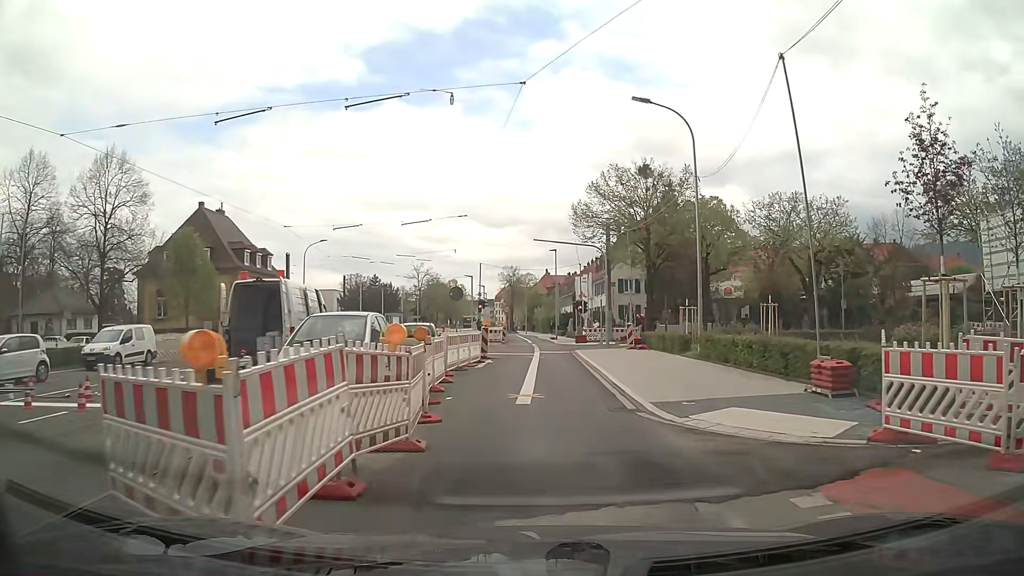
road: secondary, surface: asphalt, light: Day
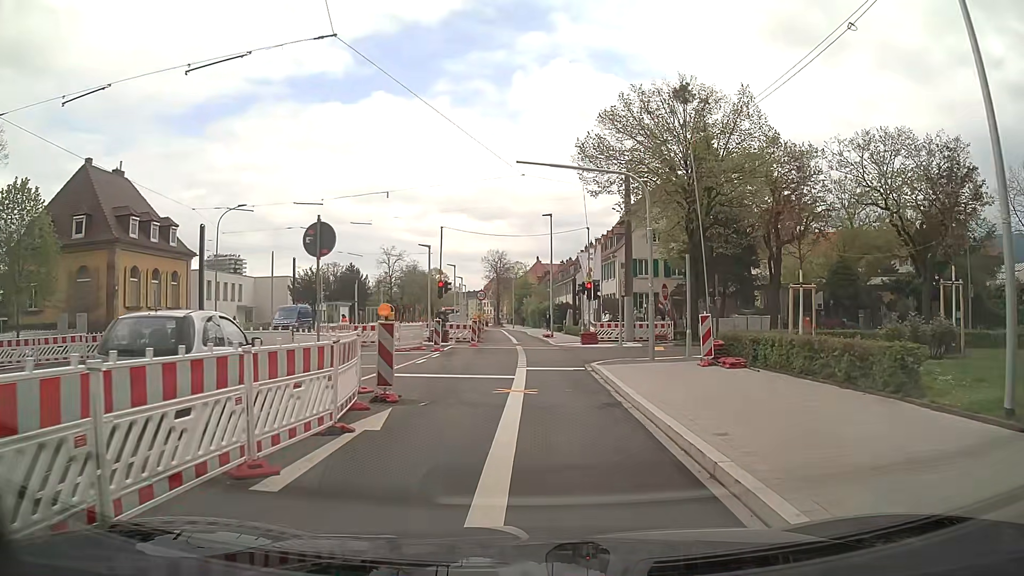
(+0.7, +16.6) m; +3°
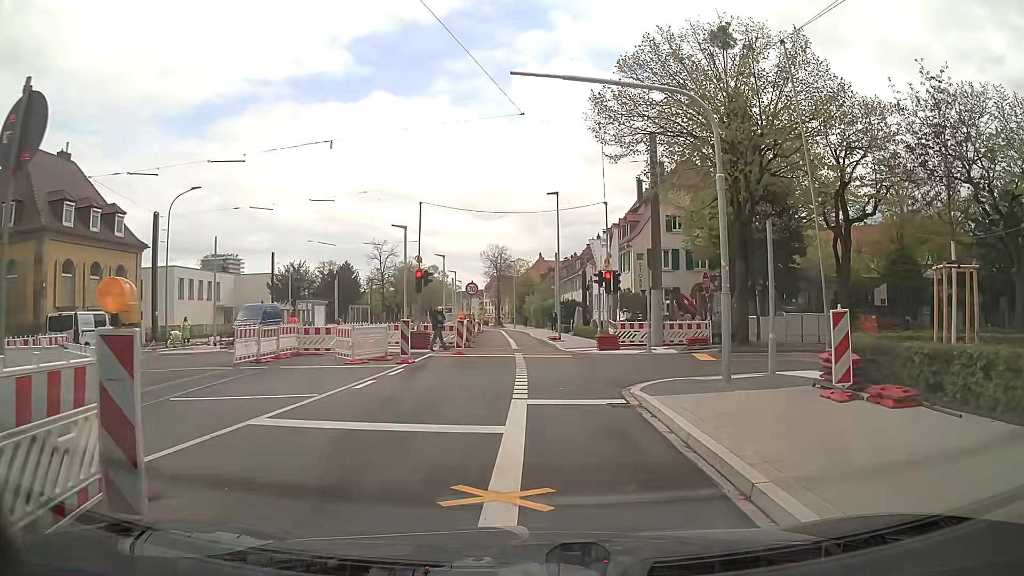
(-0.1, +7.4) m; -2°
(0, +10) (0, +20) (0, +30) (0, +40) (-1, +50) (-1, +60) (-1, +70) (-3, +80) (-4, +90) (-5, +100) m
